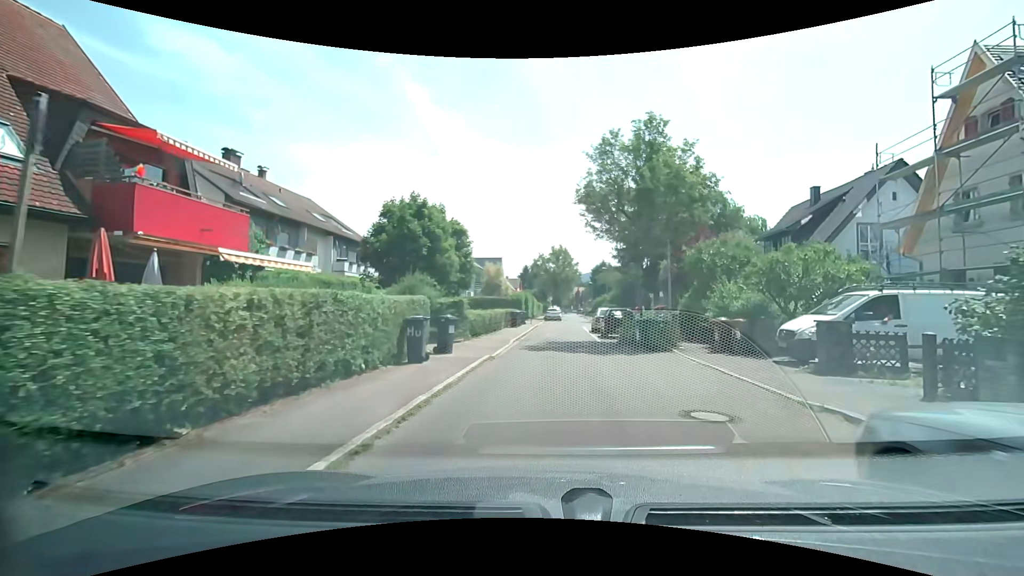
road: residential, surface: asphalt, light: Day
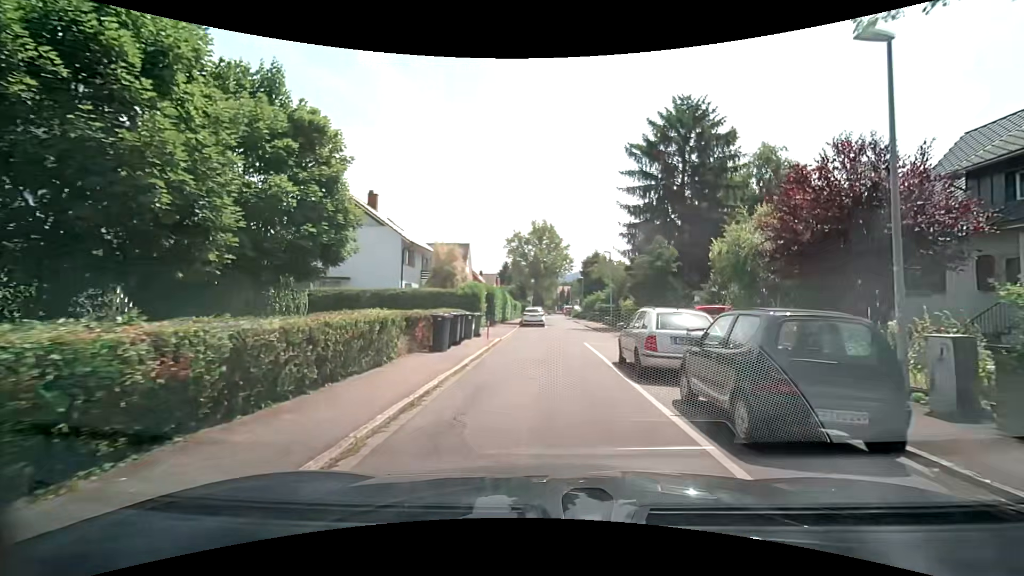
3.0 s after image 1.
(+0.8, +18.2) m; +3°
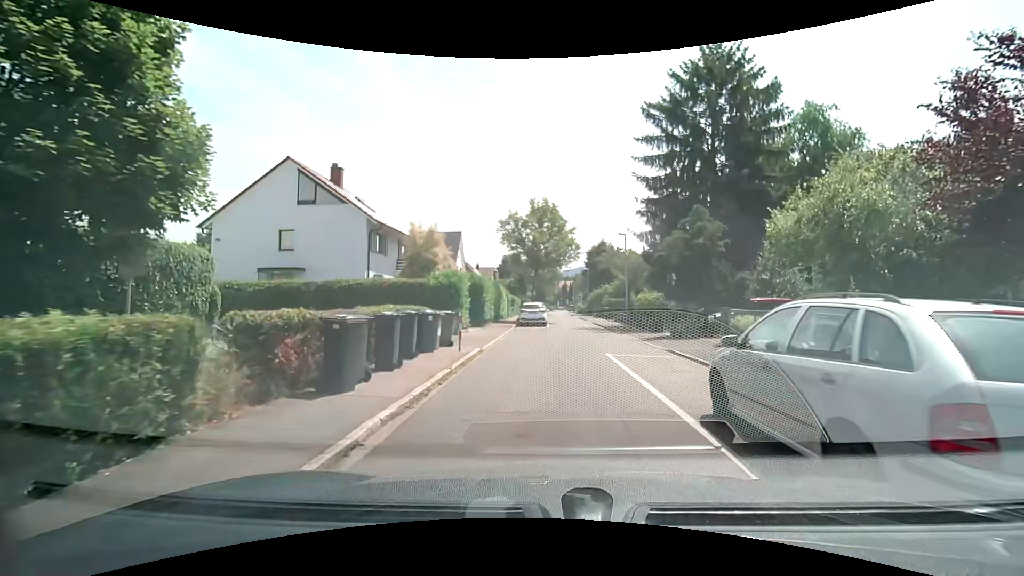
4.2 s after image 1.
(0.0, +7.1) m; -1°
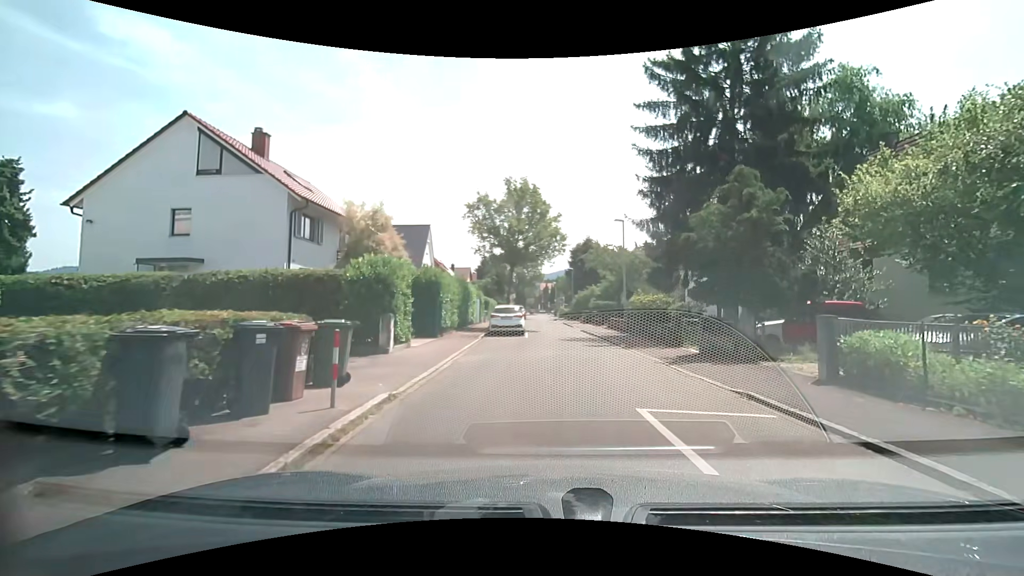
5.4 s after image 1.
(+0.2, +6.9) m; +2°
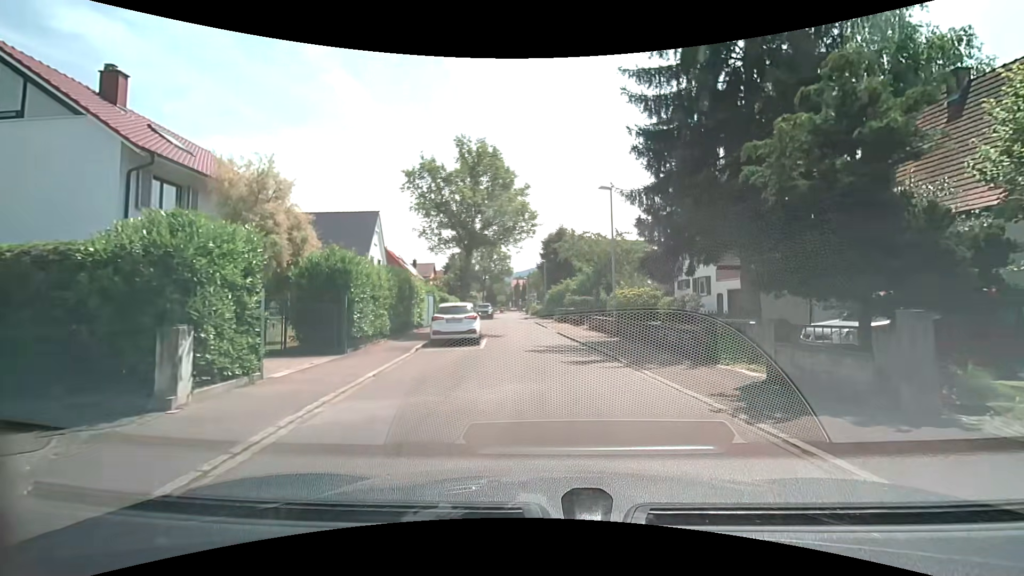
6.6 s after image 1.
(+0.3, +6.8) m; +4°
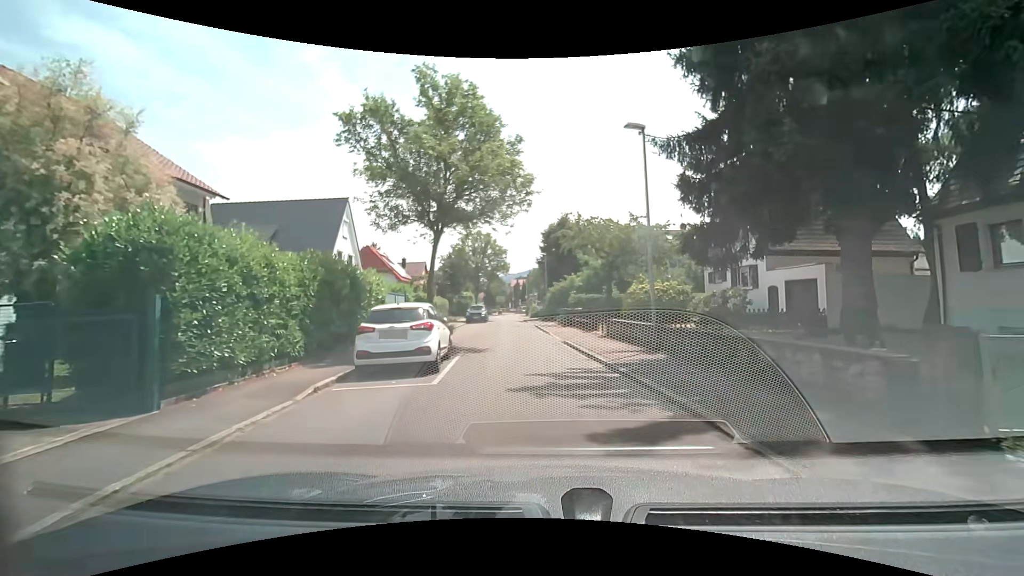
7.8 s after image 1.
(0.0, +7.0) m; 0°
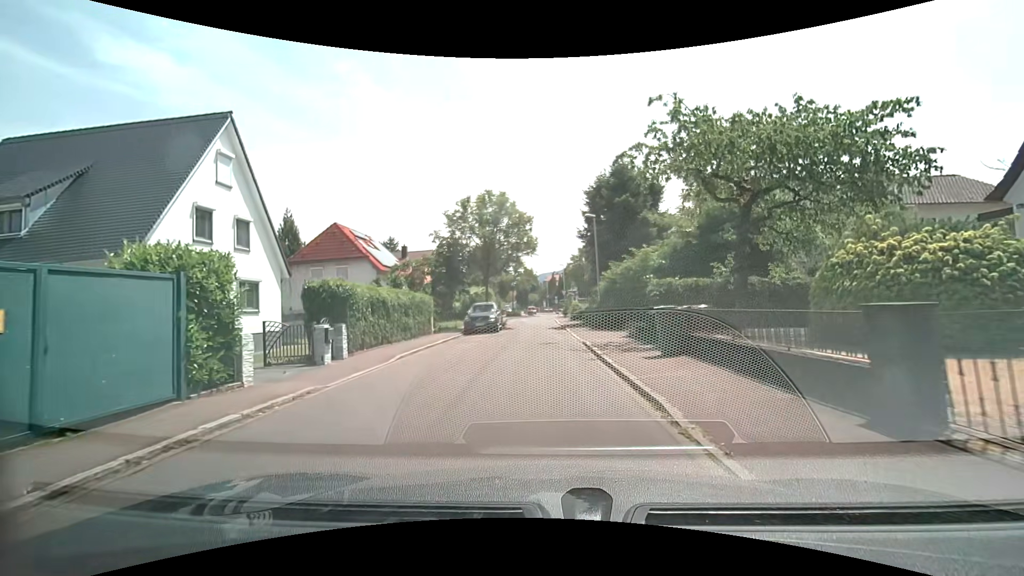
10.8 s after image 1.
(-0.5, +18.2) m; -4°
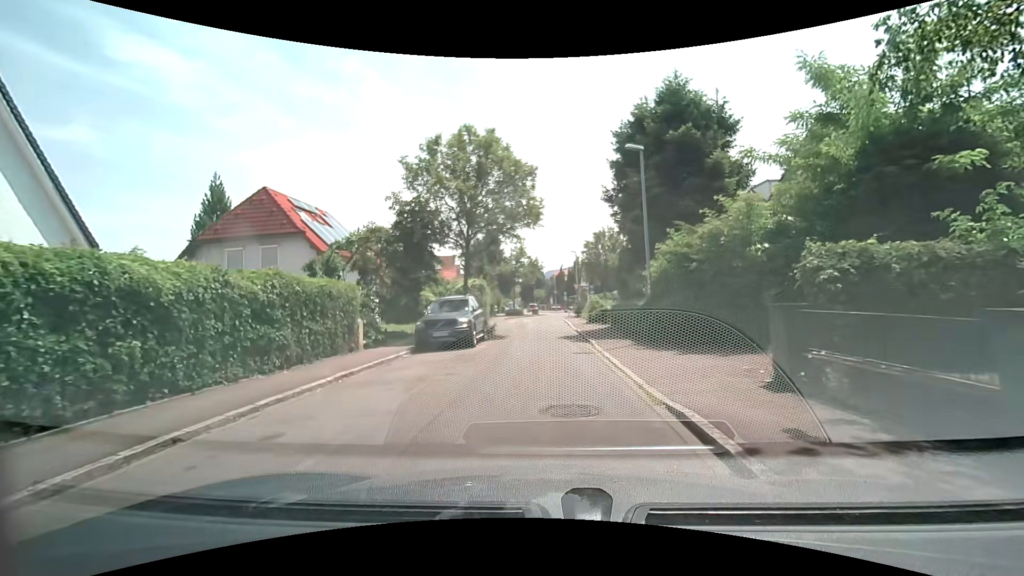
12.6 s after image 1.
(-0.2, +11.4) m; -1°
(0, +10) (0, +20) (-1, +30) (-1, +40) (0, +50) (+5, +59) (+14, +61) (+24, +60) (+34, +59) (+42, +64) m
